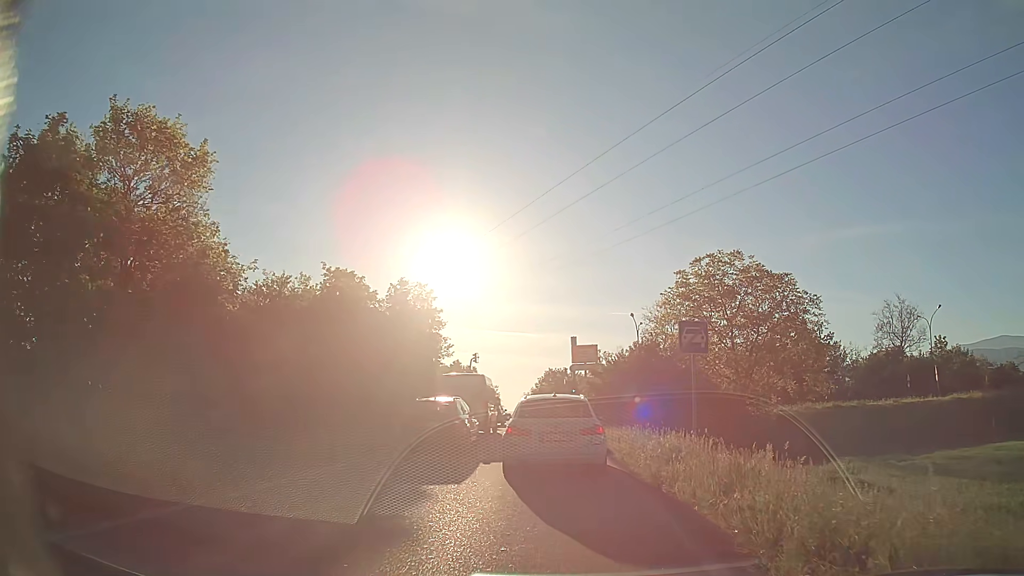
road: trunk_link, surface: asphalt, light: Day
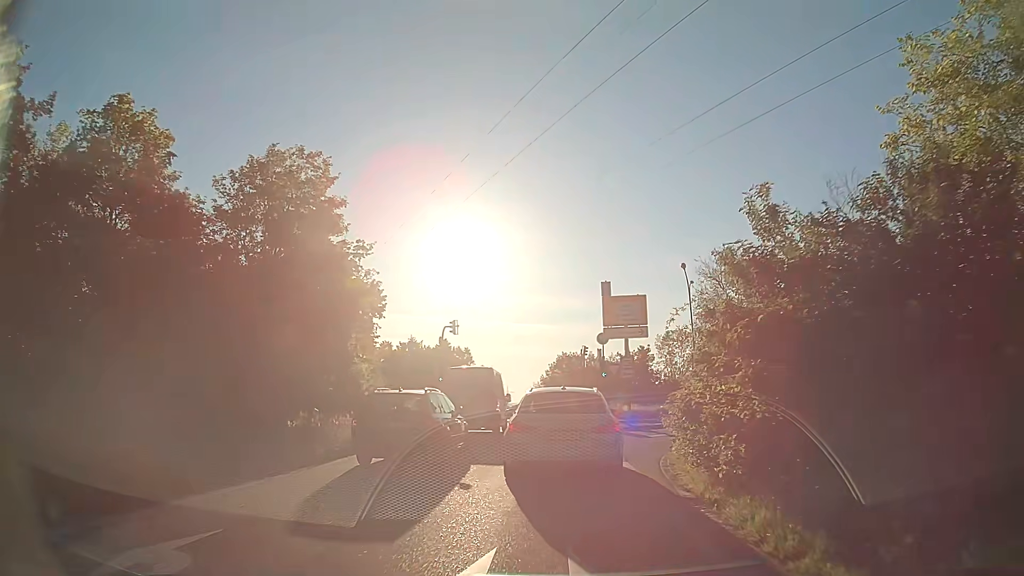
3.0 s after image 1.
(-0.4, +20.5) m; -1°
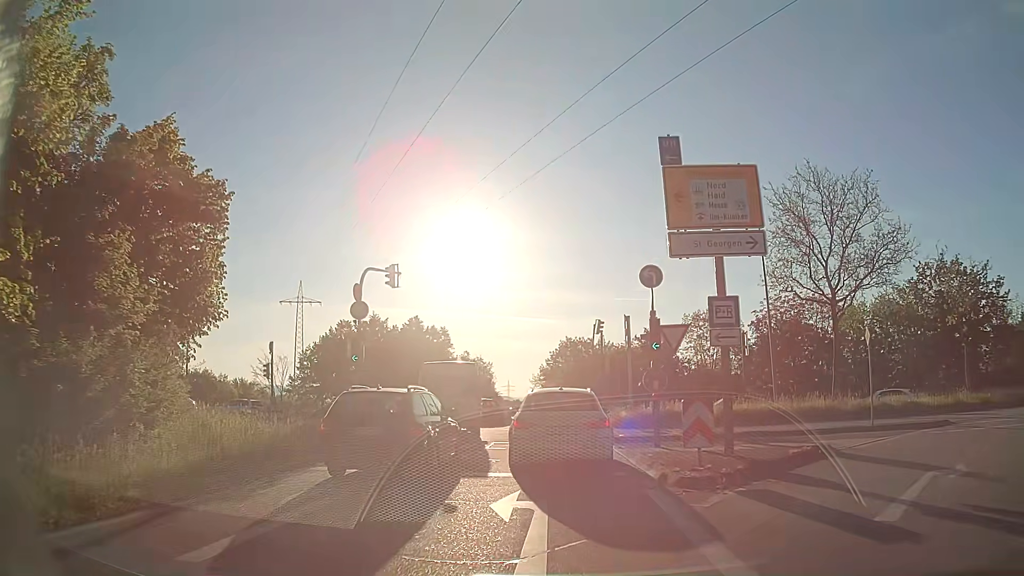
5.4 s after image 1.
(0.0, +16.4) m; 0°
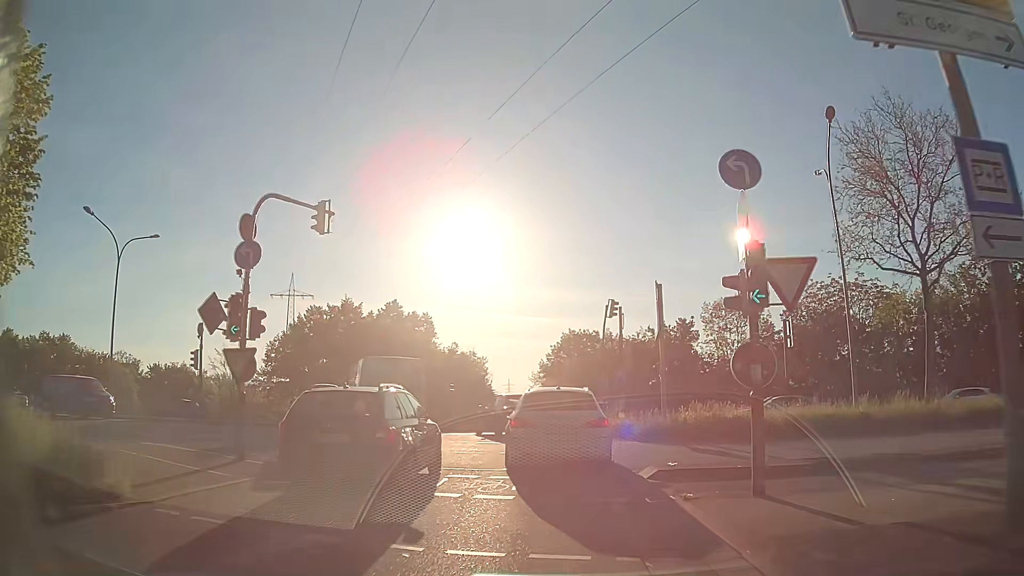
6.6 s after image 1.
(-0.1, +8.4) m; 0°
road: primary_link
(0, +10) (-1, +20) (-4, +29) (-12, +36) (-21, +39) (-31, +40) (-41, +42) (-51, +43) (-61, +45) (-71, +47) m
